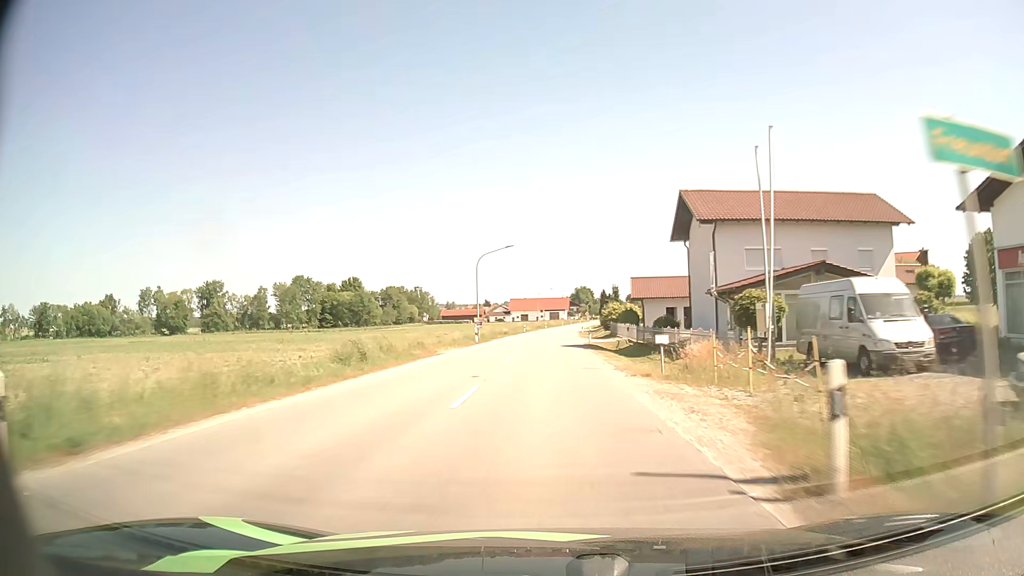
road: secondary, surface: asphalt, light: Day
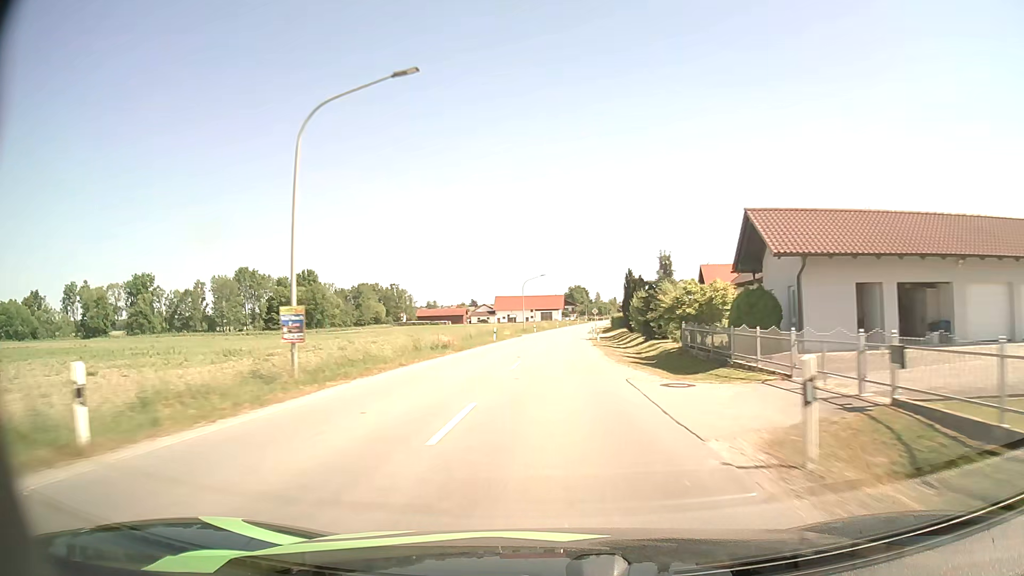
(+0.1, +39.1) m; 0°
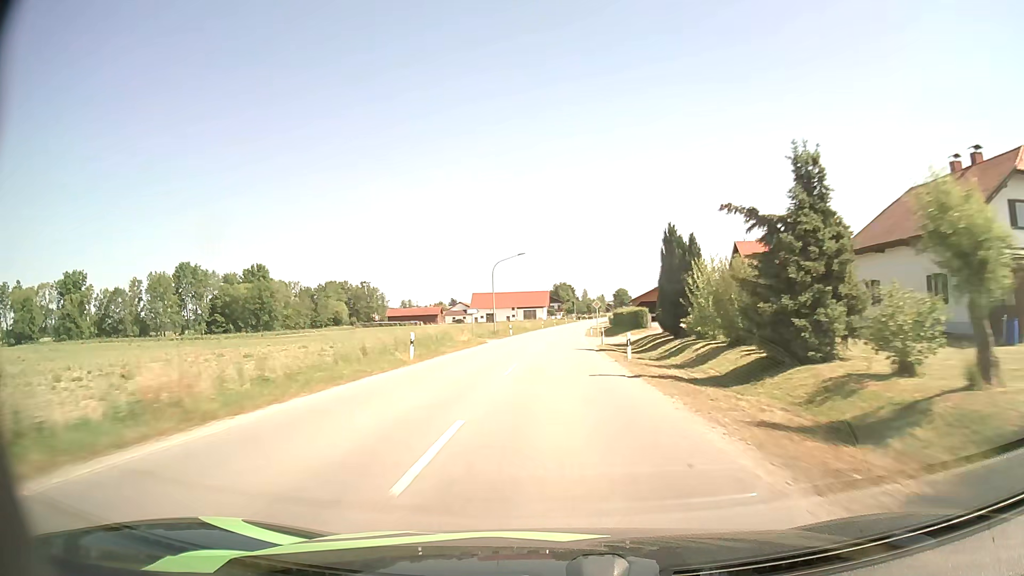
(+0.4, +26.1) m; +2°
(0, +10) (0, +20) (0, +30) (+1, +40) (+1, +50) (+1, +60) (+2, +70) (+3, +80) (+3, +90) (+4, +100) m
